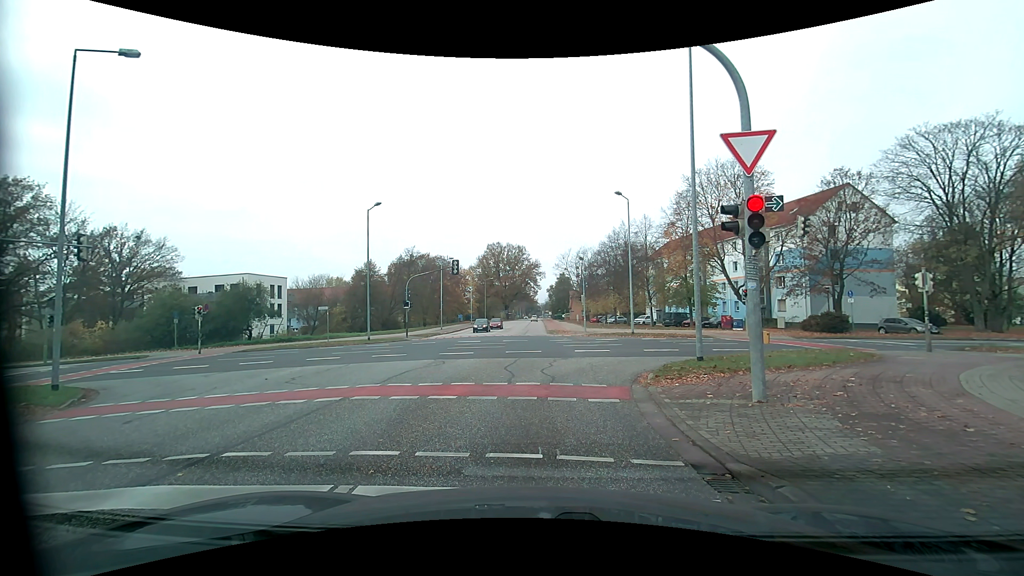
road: tertiary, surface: asphalt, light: Day
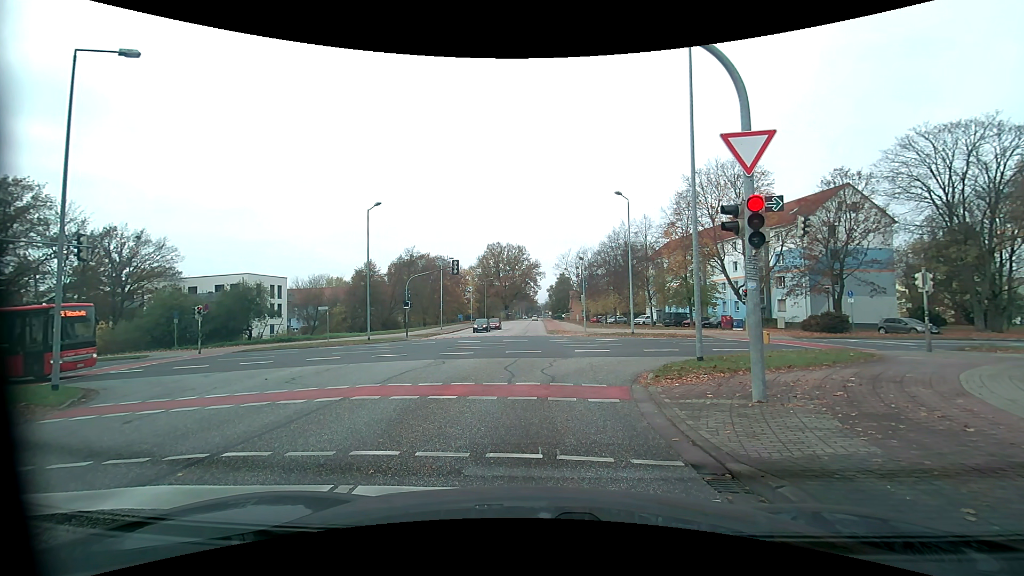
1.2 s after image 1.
(0.0, 0.0) m; 0°
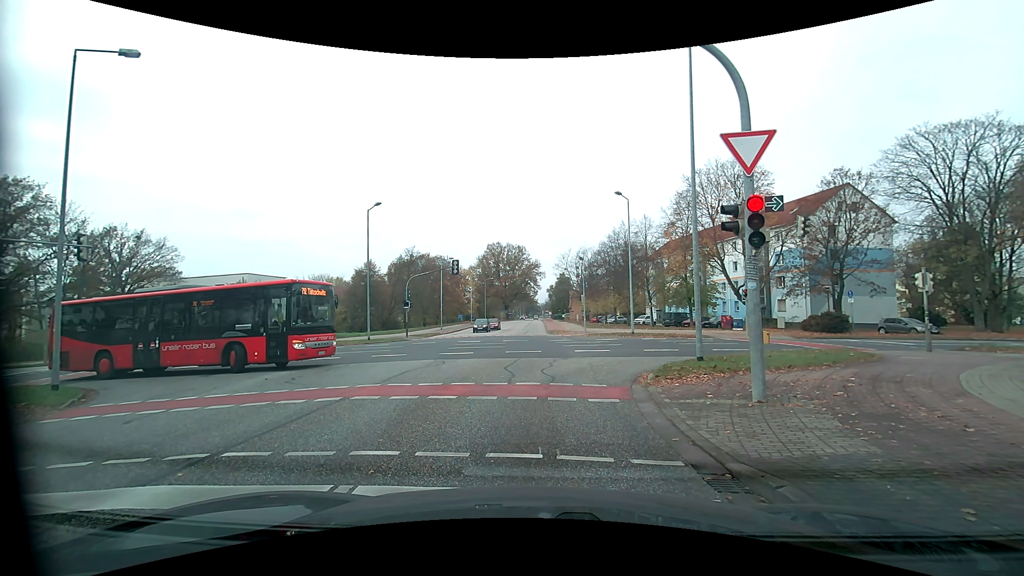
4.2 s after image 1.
(0.0, 0.0) m; 0°
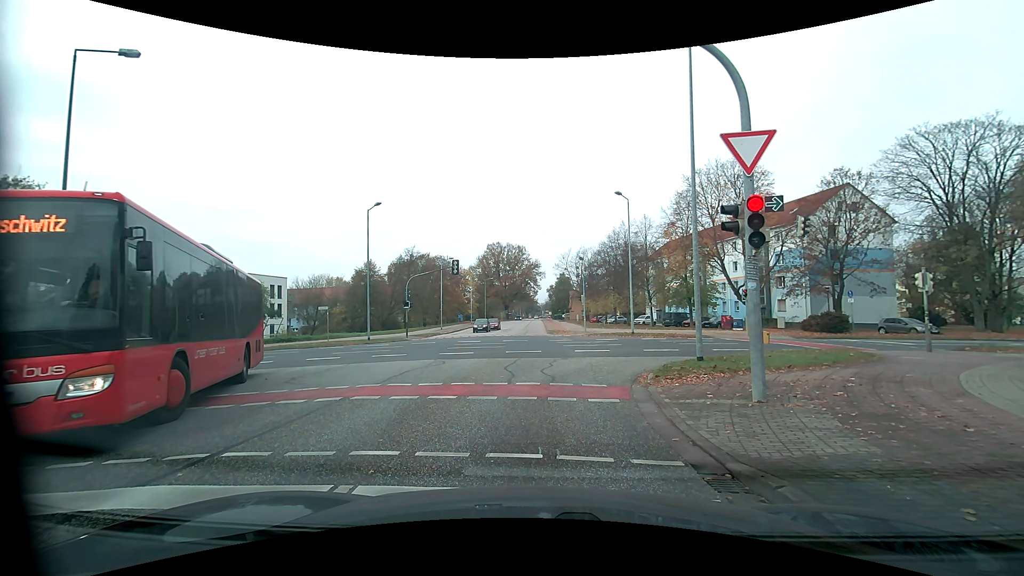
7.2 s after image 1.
(0.0, 0.0) m; 0°
(0, +10) (0, +20) (0, +30) (0, +40) (0, +50) (0, +60) (0, +70) (0, +80) (+1, +90) (+1, +100) m
